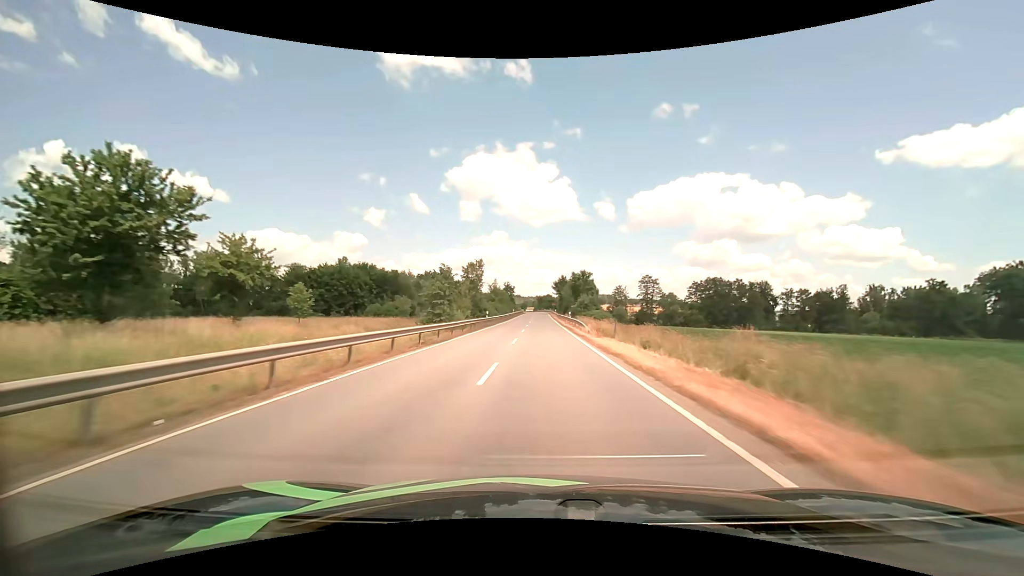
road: tertiary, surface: asphalt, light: Day
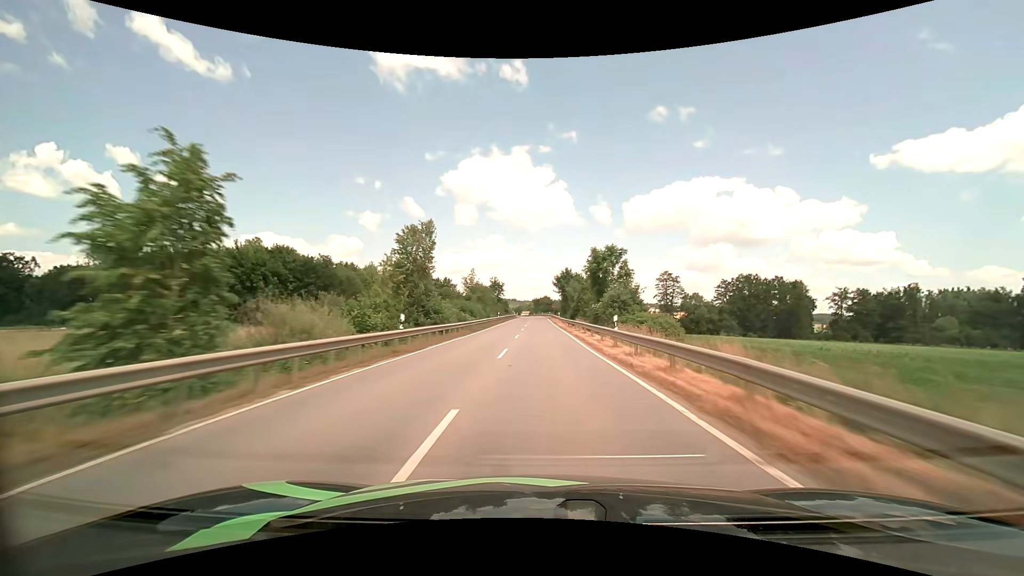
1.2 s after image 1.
(+0.1, +30.7) m; 0°
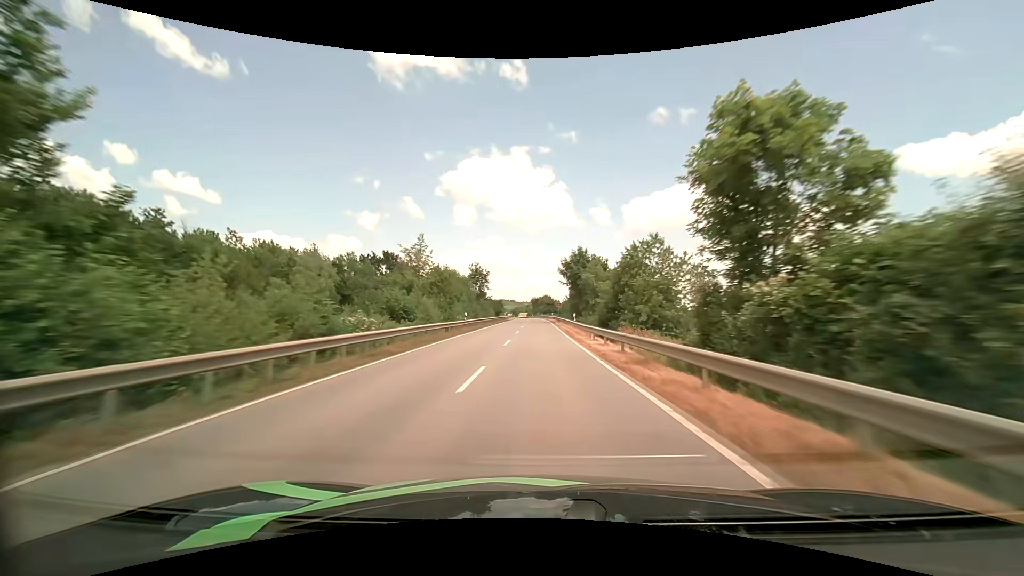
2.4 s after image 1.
(+0.1, +30.7) m; 0°
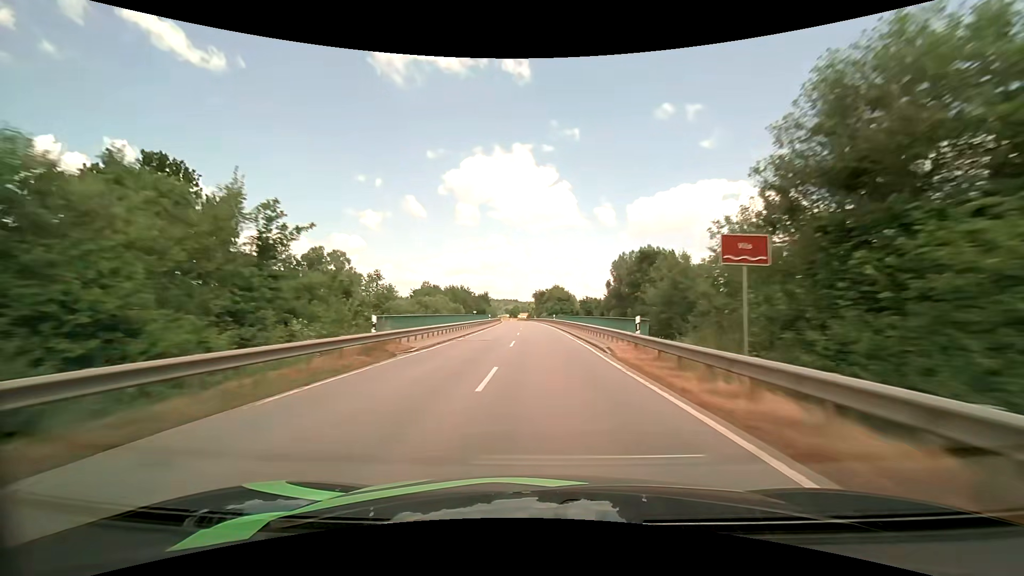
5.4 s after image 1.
(-0.4, +72.2) m; 0°
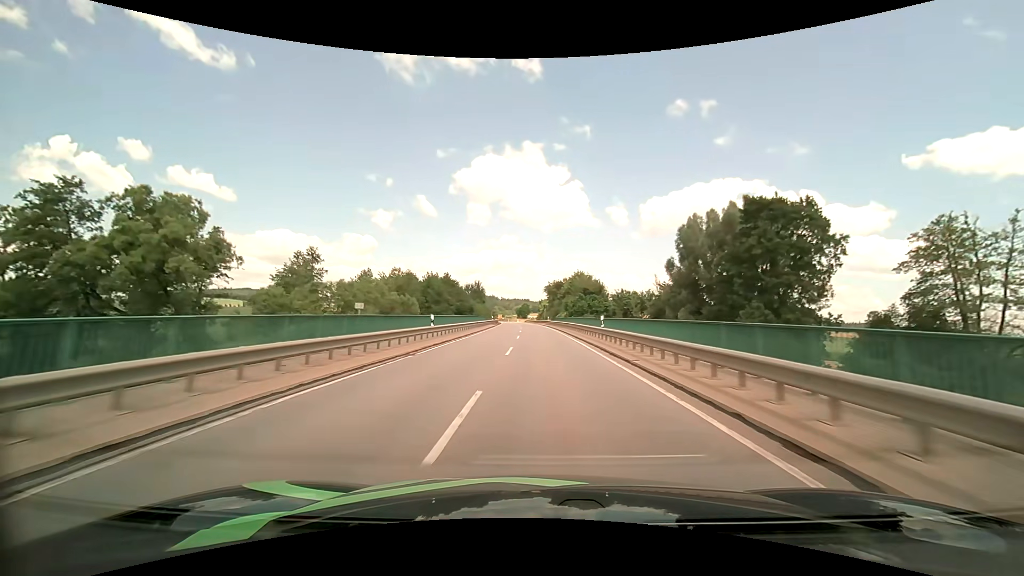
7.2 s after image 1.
(-0.5, +40.6) m; -1°
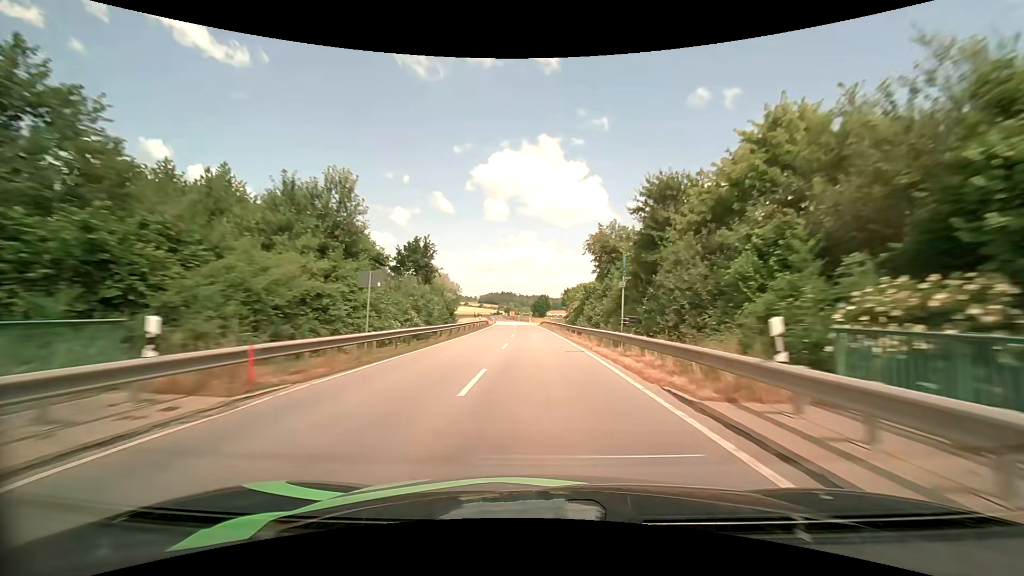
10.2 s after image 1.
(-1.1, +69.4) m; -2°
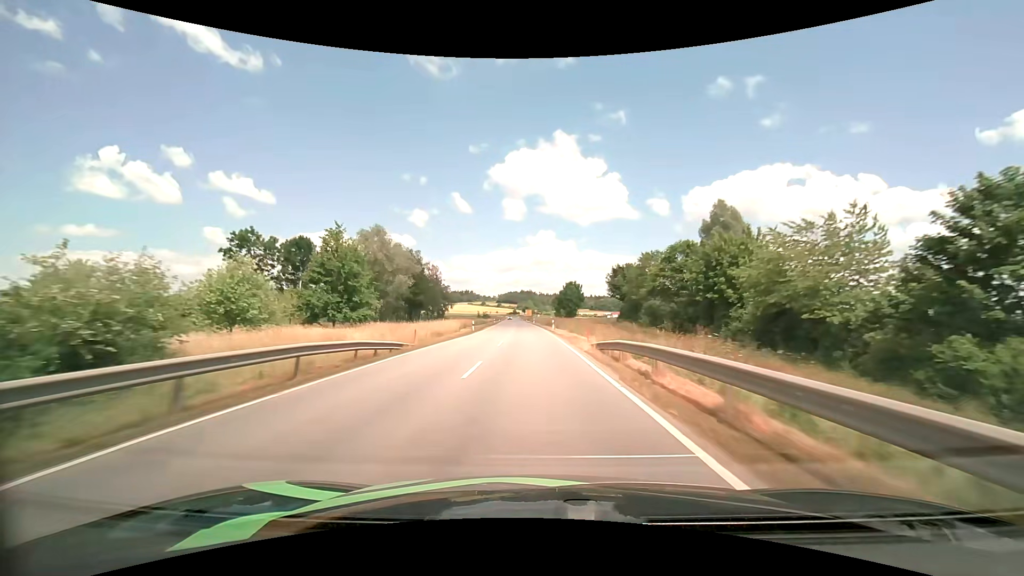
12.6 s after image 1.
(-1.1, +58.5) m; -2°
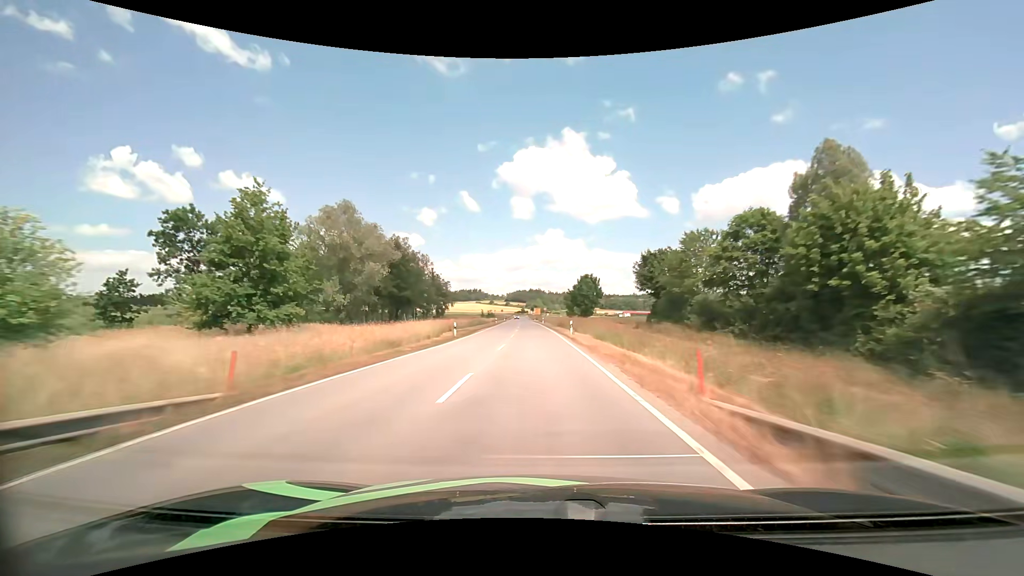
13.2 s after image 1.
(-0.1, +15.1) m; -1°
(0, +10) (0, +20) (0, +30) (0, +40) (-1, +50) (-1, +60) (-1, +70) (-1, +80) (-2, +90) (-2, +100) m
